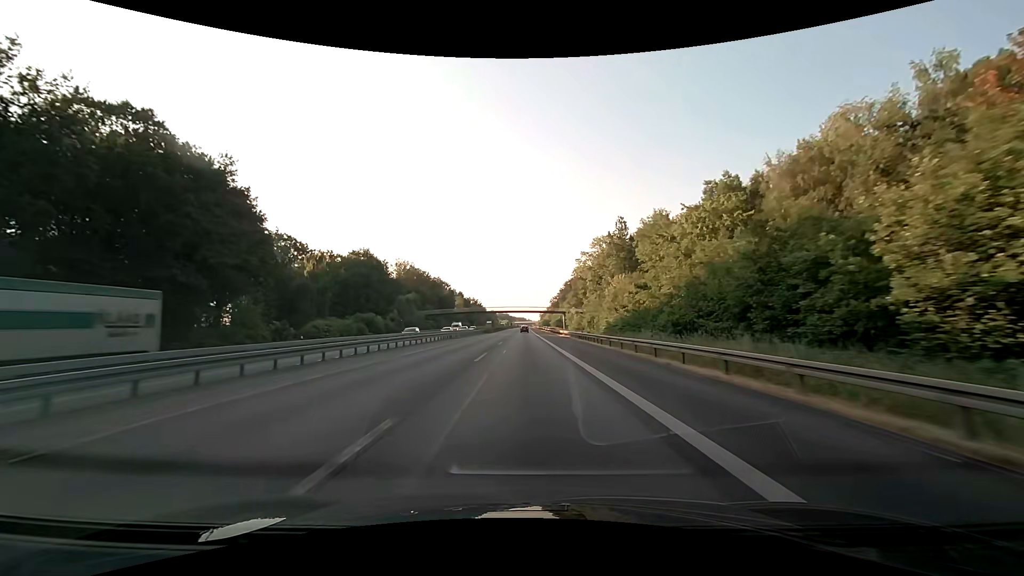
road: motorway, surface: asphalt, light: Day
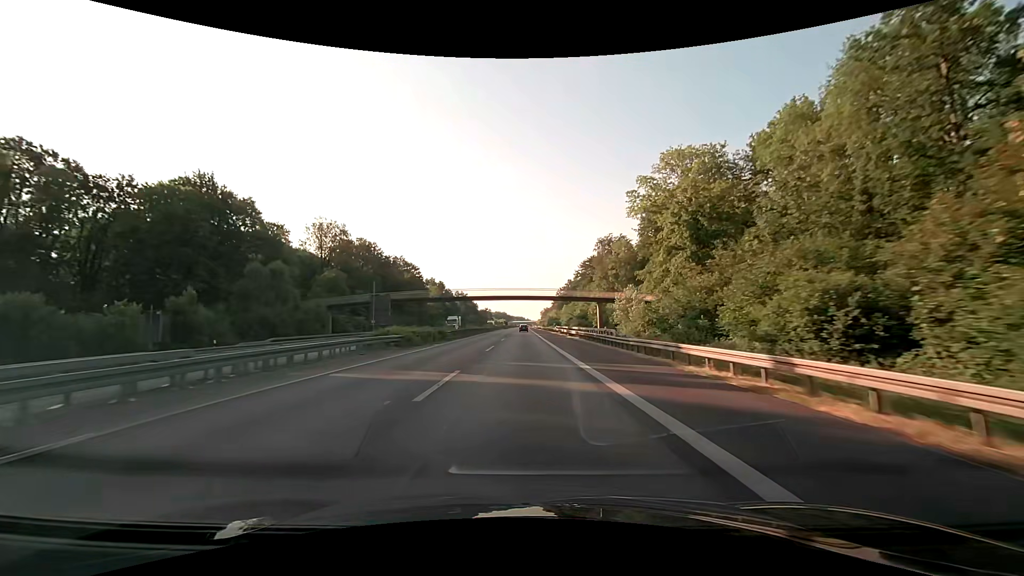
(0.0, +64.3) m; 0°
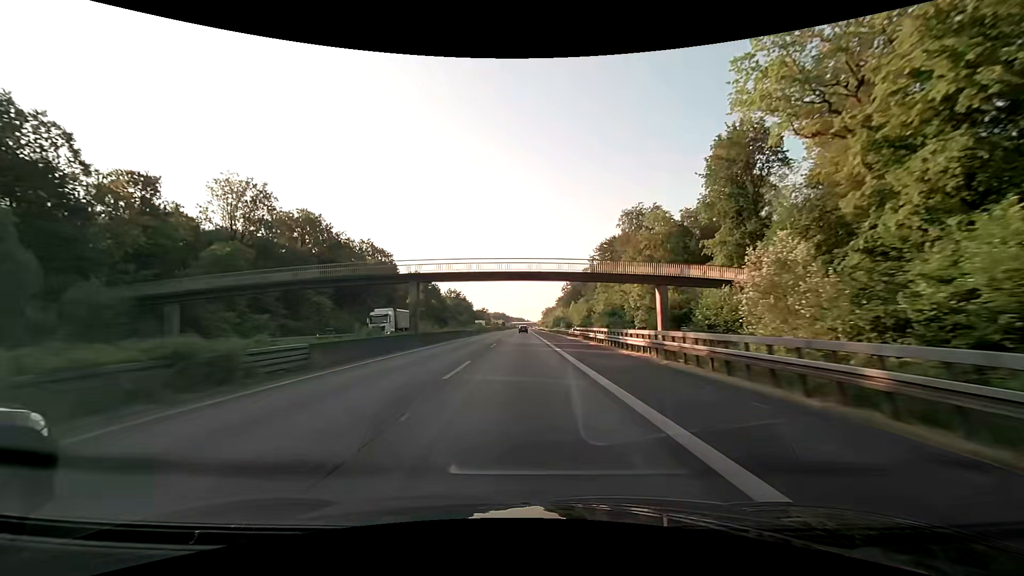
(0.0, +32.2) m; 0°
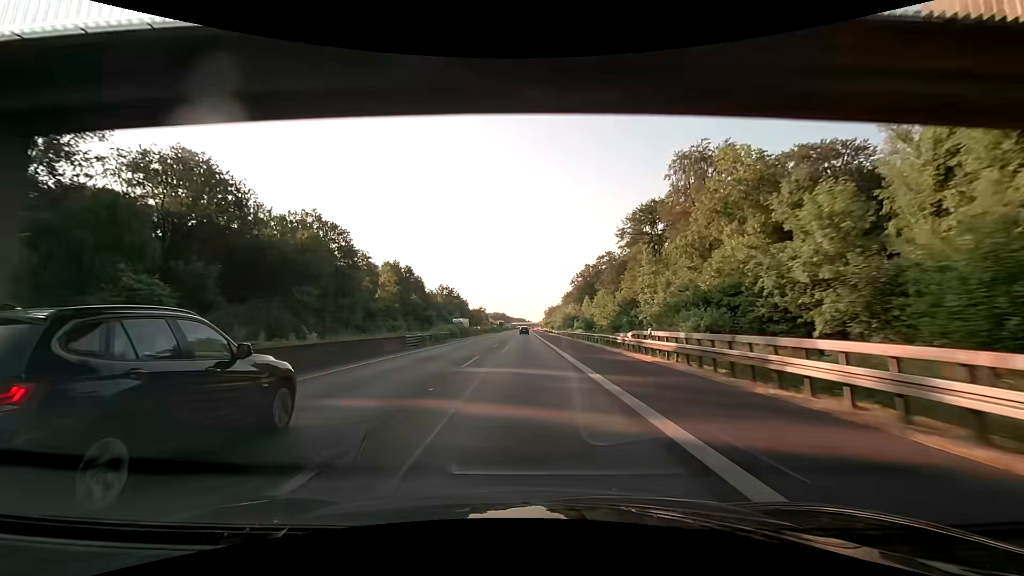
(-0.1, +32.3) m; 0°
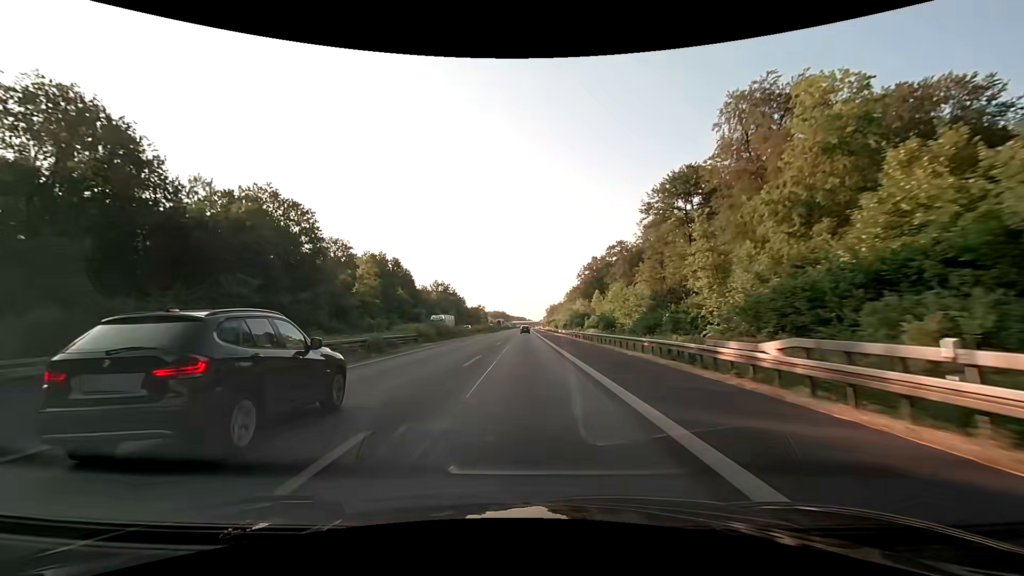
(0.0, +16.1) m; 0°
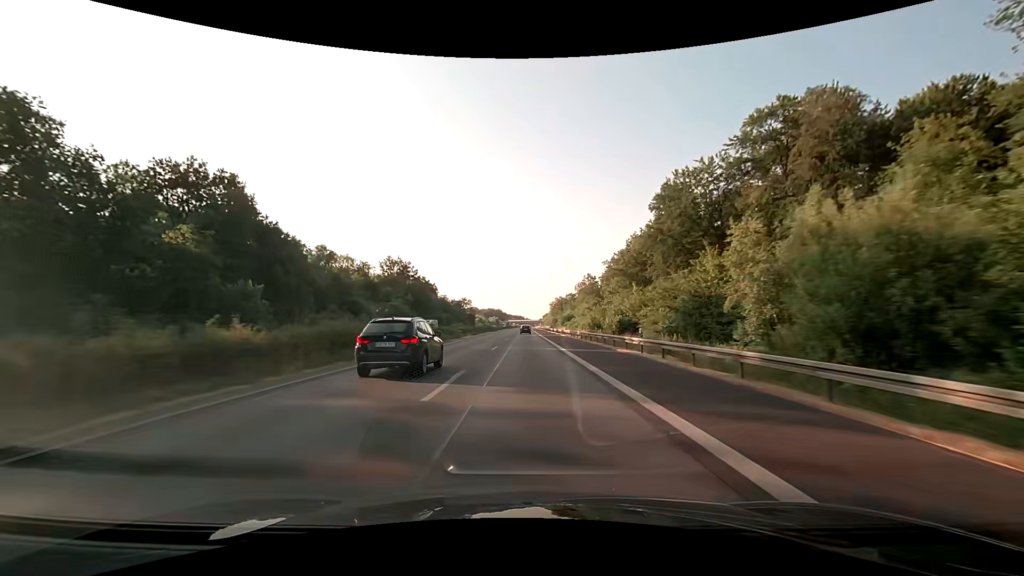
(0.0, +80.5) m; 0°
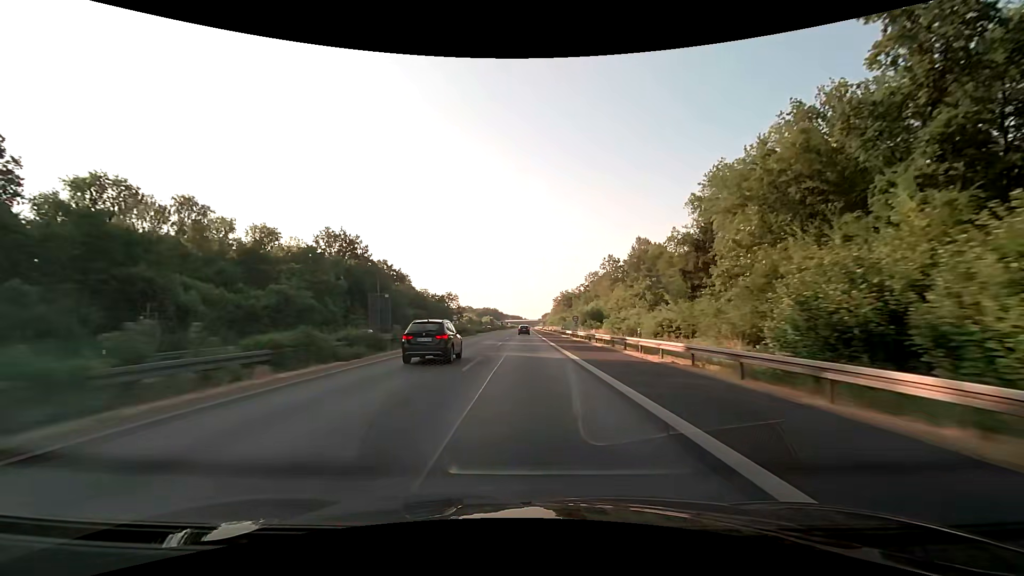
(+0.1, +48.3) m; 0°
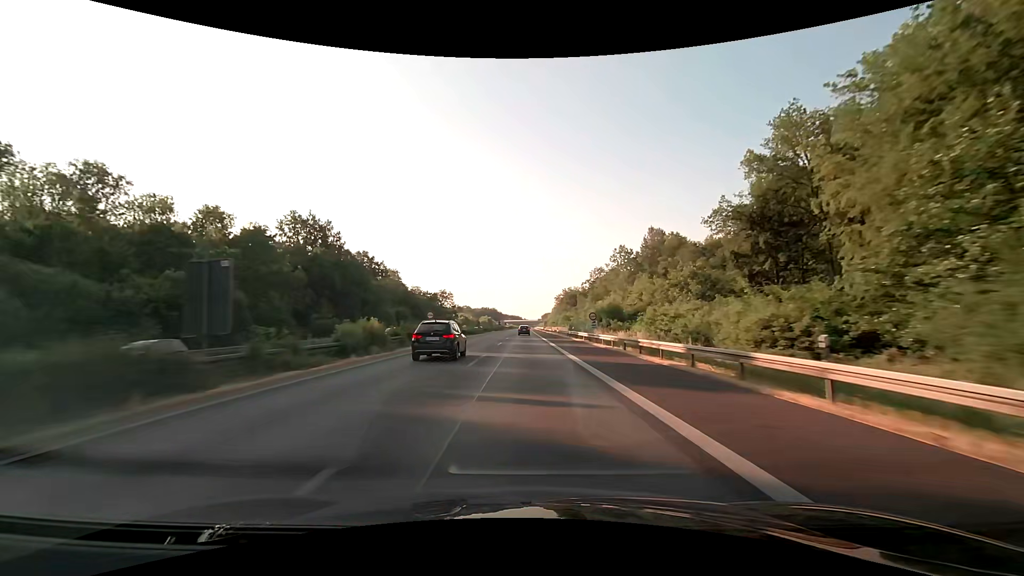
(0.0, +16.1) m; 0°
(0, +10) (0, +20) (0, +30) (0, +40) (0, +50) (0, +60) (0, +70) (0, +80) (0, +90) (0, +100) m
